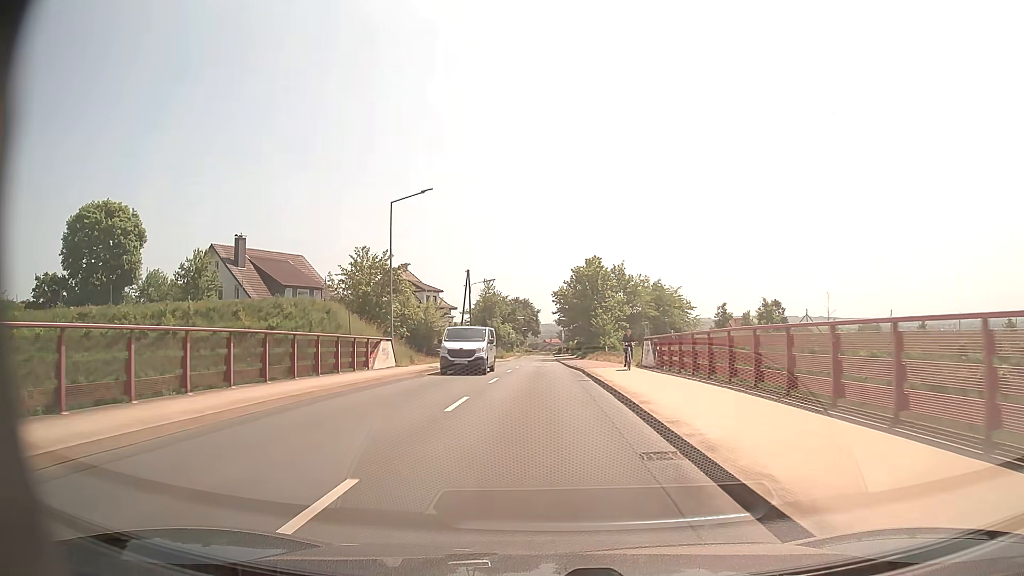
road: tertiary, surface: asphalt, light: Day
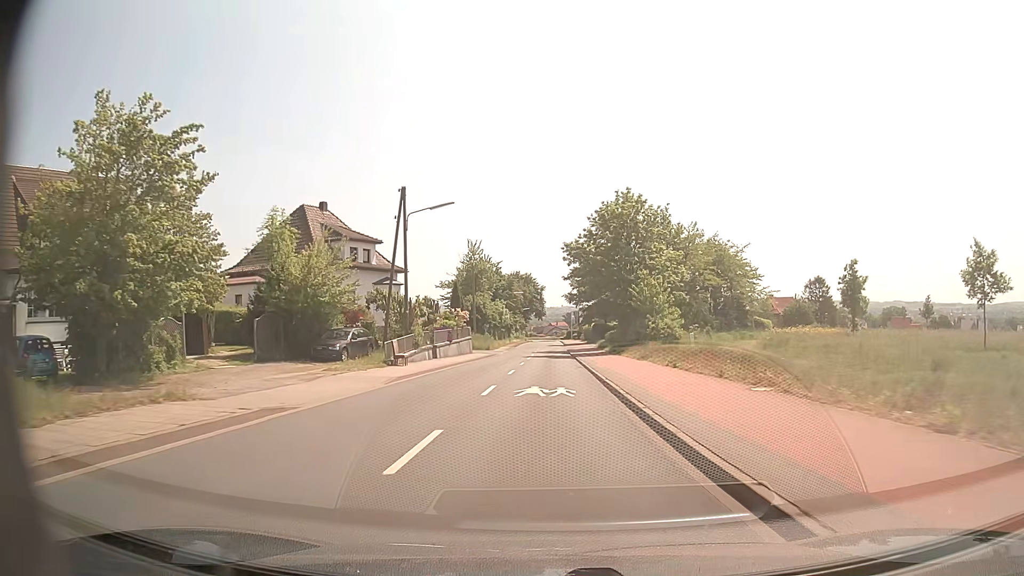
(-0.2, +32.7) m; 0°
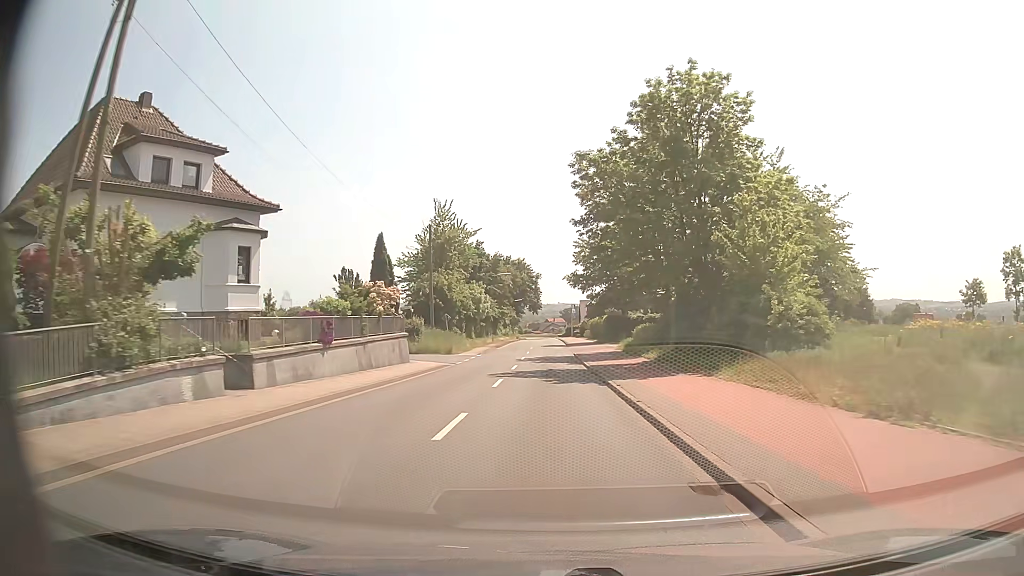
(0.0, +25.0) m; 0°
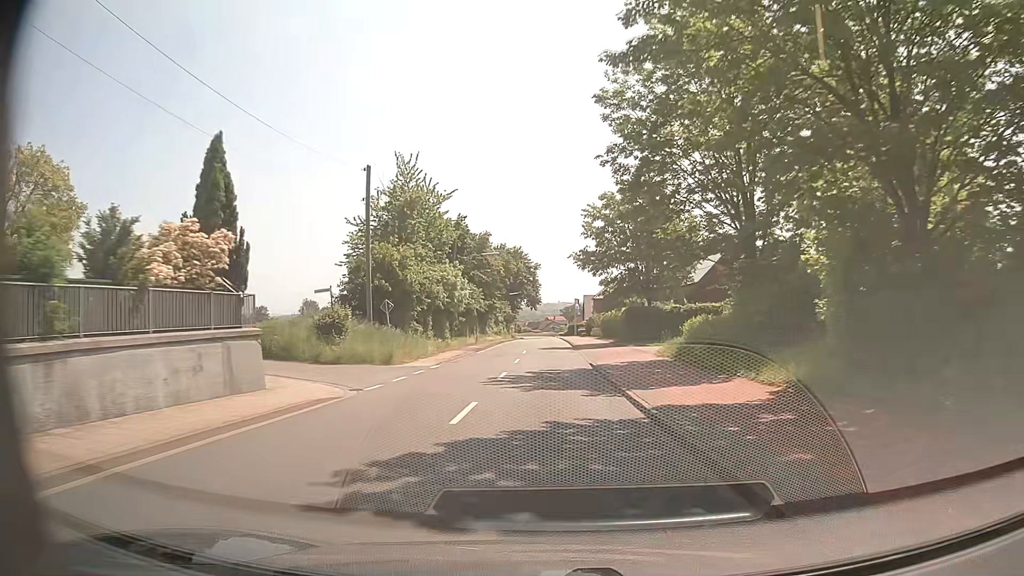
(+0.1, +16.8) m; 0°
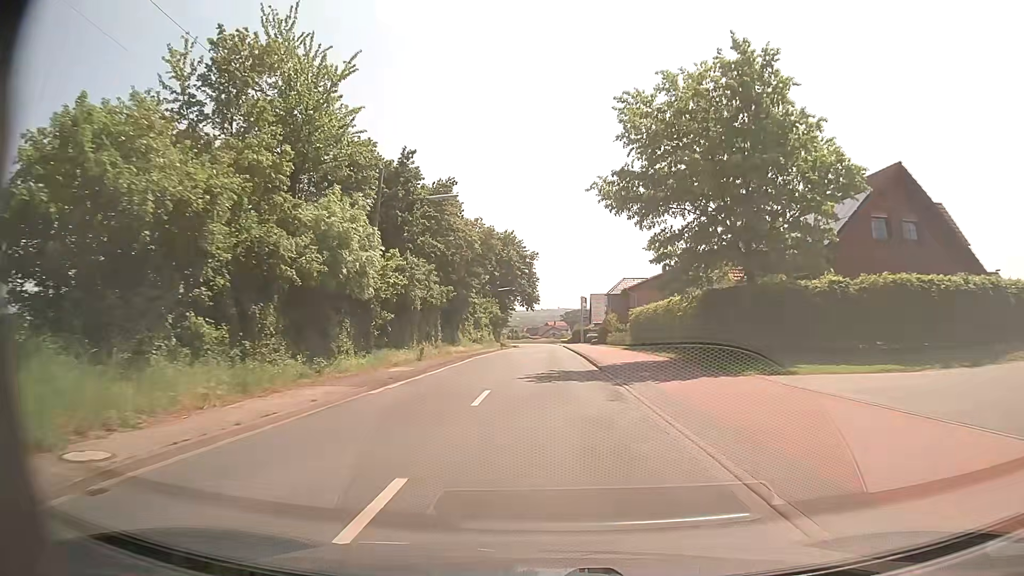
(0.0, +24.9) m; 0°
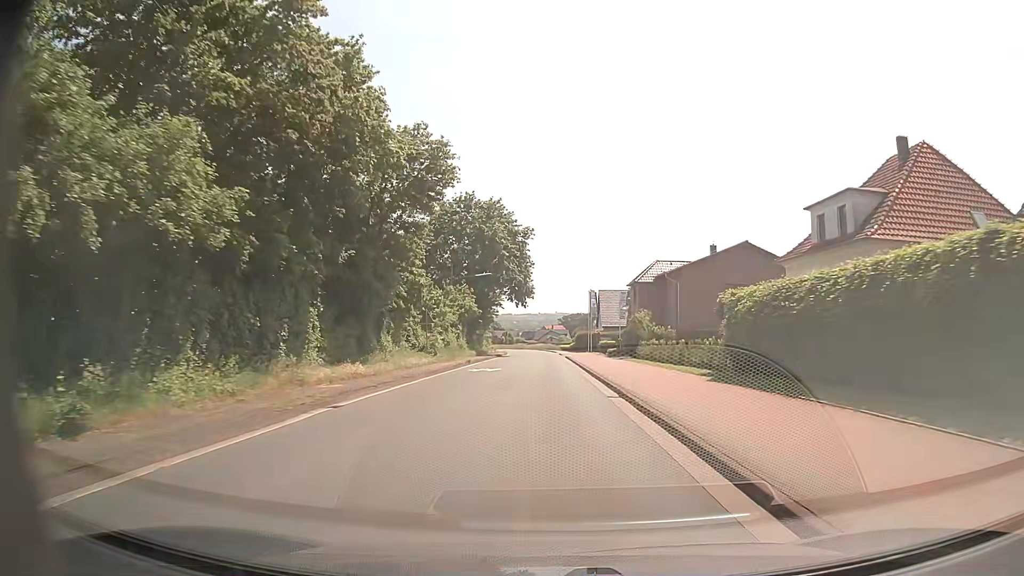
(0.0, +24.9) m; 0°
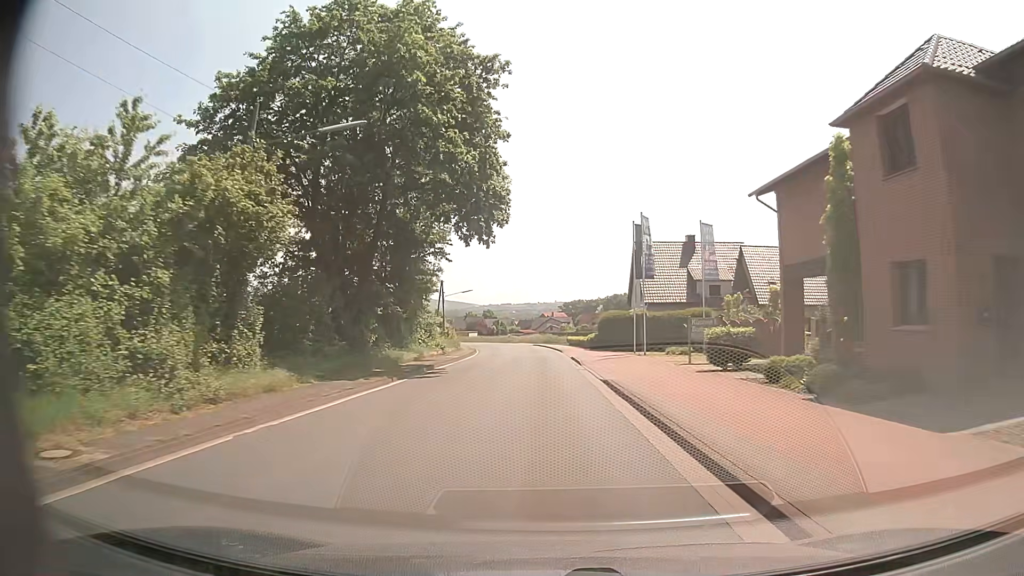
(+0.4, +42.0) m; 0°
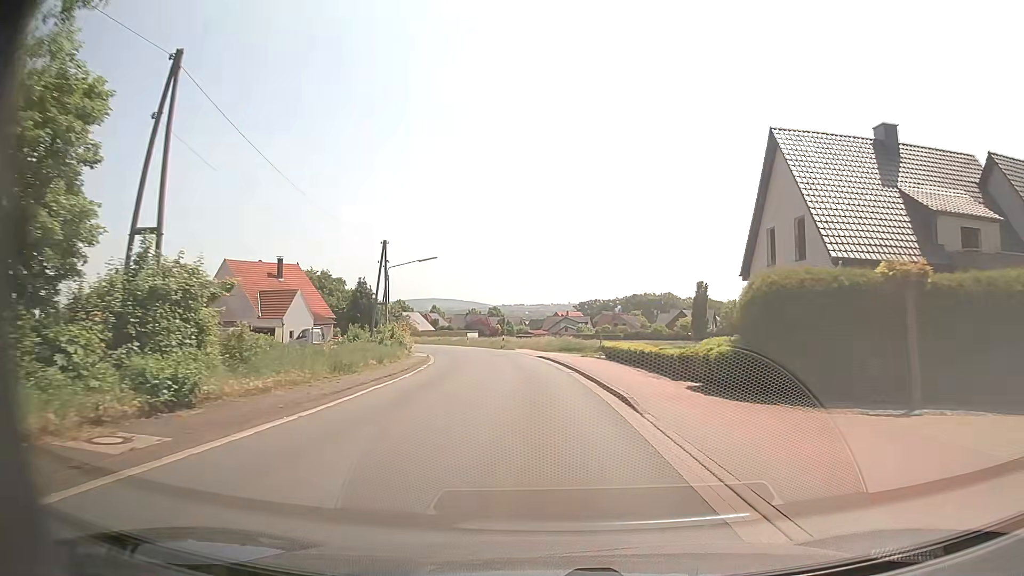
(-0.1, +33.9) m; -1°
(0, +10) (0, +20) (-1, +30) (-2, +40) (-3, +50) (-6, +60) (-8, +69) (-11, +79) (-15, +88) (-18, +97) m
